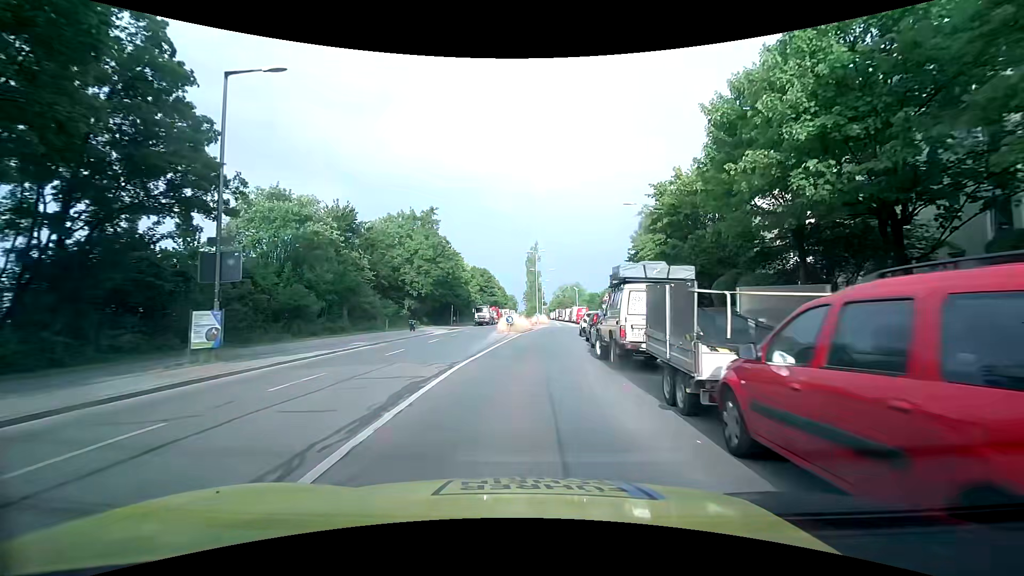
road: secondary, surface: asphalt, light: Day
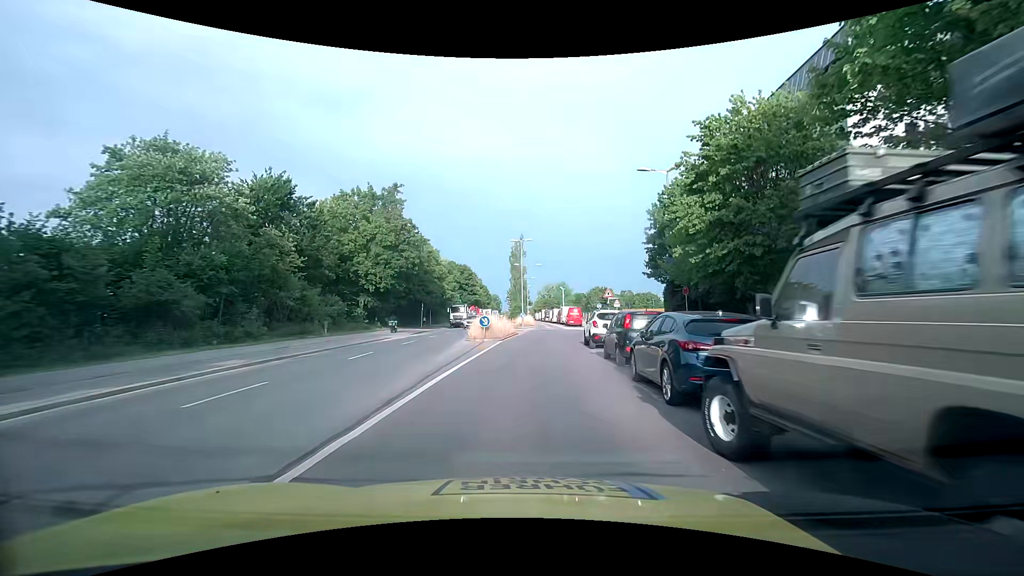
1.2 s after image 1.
(+0.2, +10.6) m; +2°
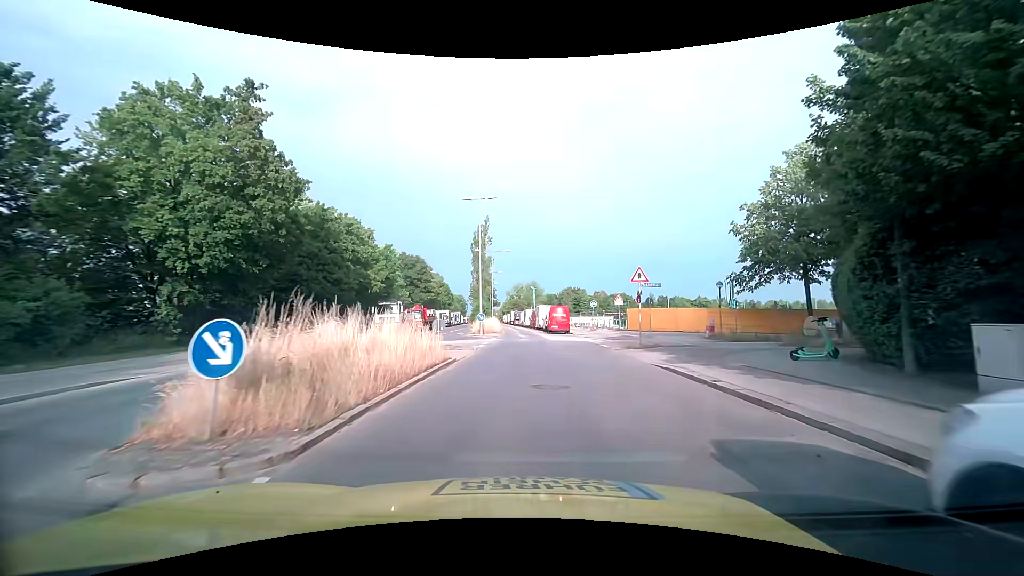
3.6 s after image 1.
(+0.6, +21.8) m; +3°
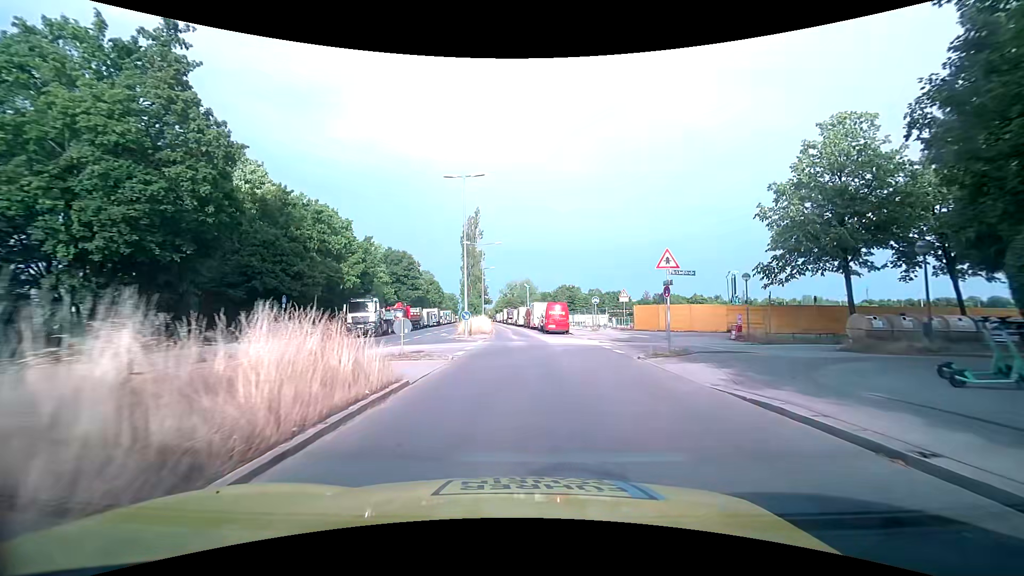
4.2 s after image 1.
(+0.1, +5.6) m; +2°
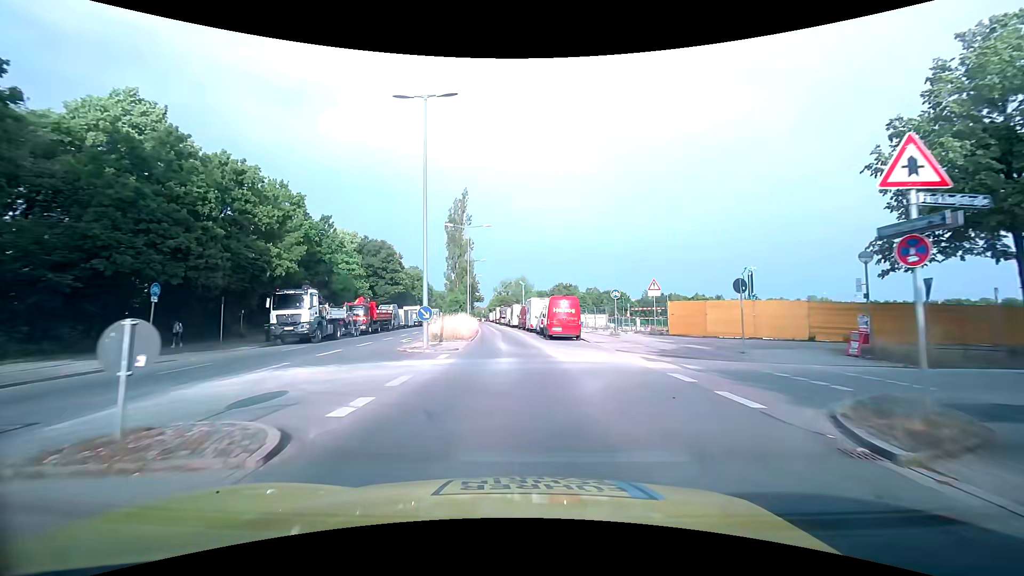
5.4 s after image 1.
(0.0, +11.5) m; 0°
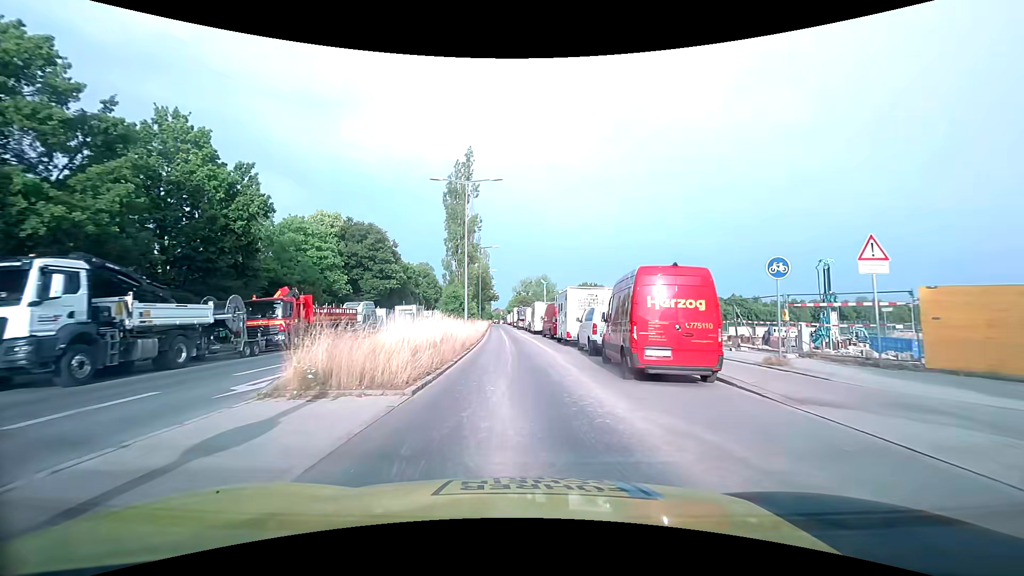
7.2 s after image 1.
(-0.3, +17.9) m; -2°
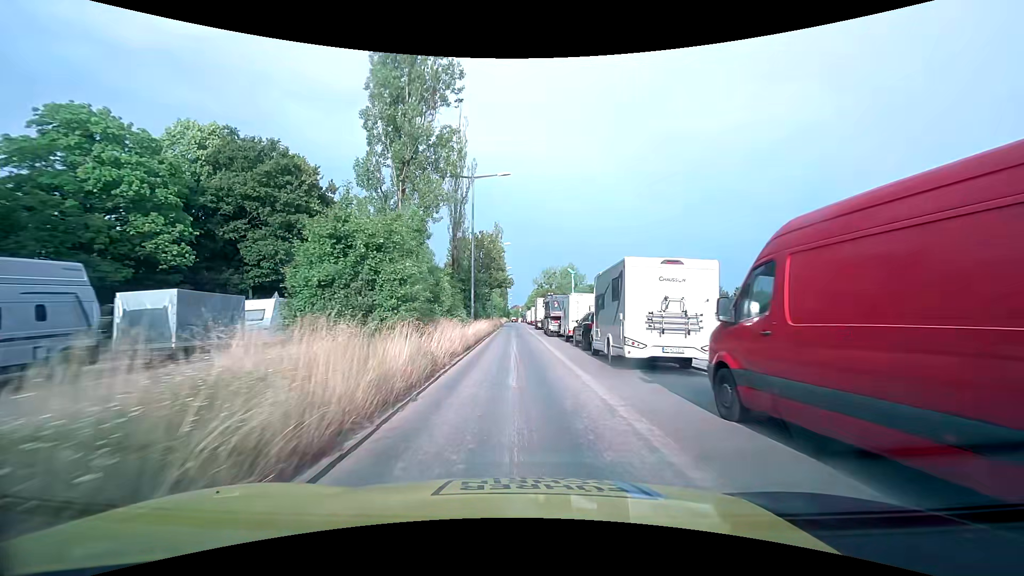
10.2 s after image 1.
(-0.9, +31.8) m; -2°
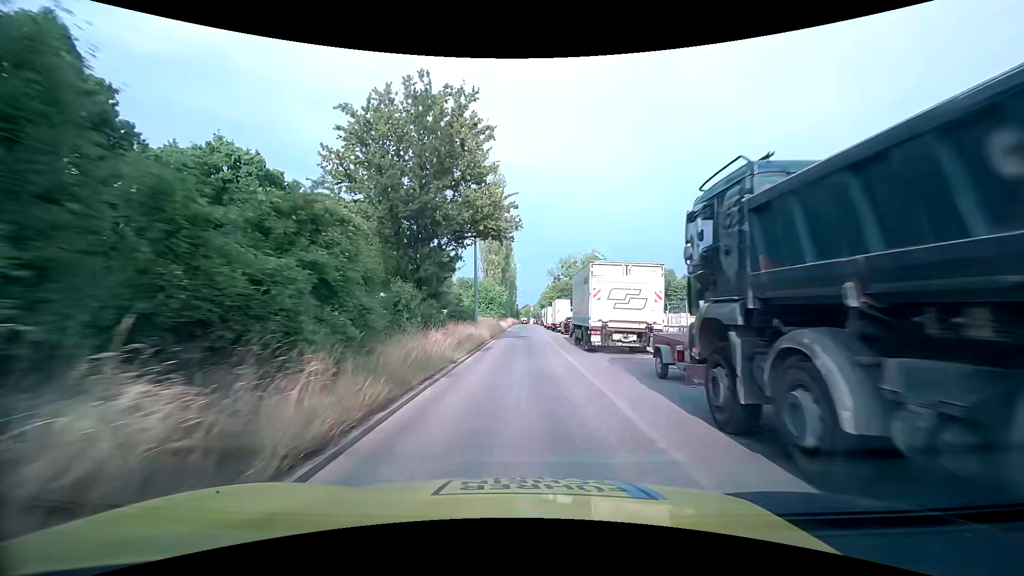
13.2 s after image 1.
(-0.4, +34.8) m; -1°
(0, +10) (0, +20) (0, +30) (0, +40) (0, +50) (0, +60) (0, +70) (+1, +80) (+1, +90) (+1, +100) m
